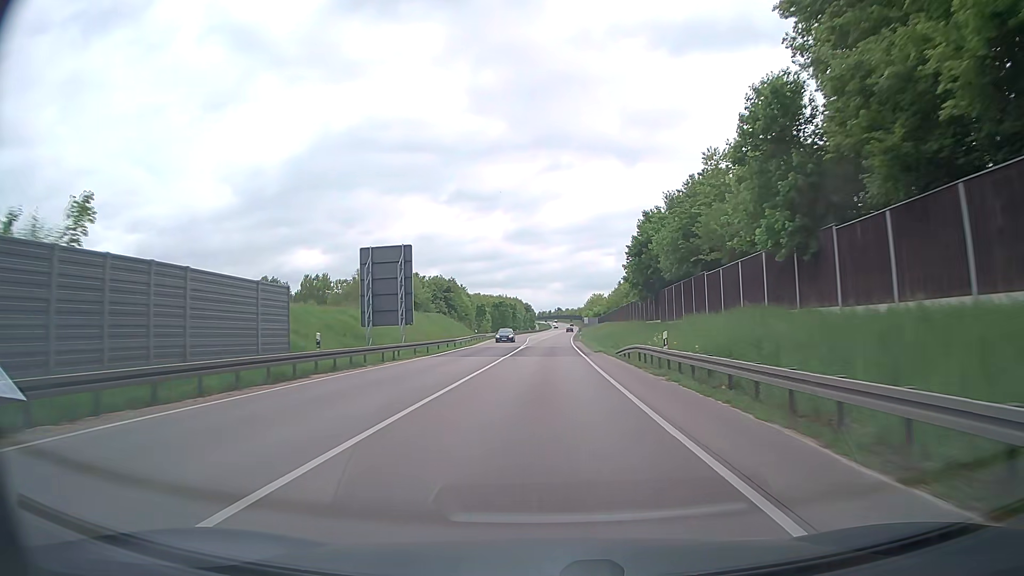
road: trunk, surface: asphalt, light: Day
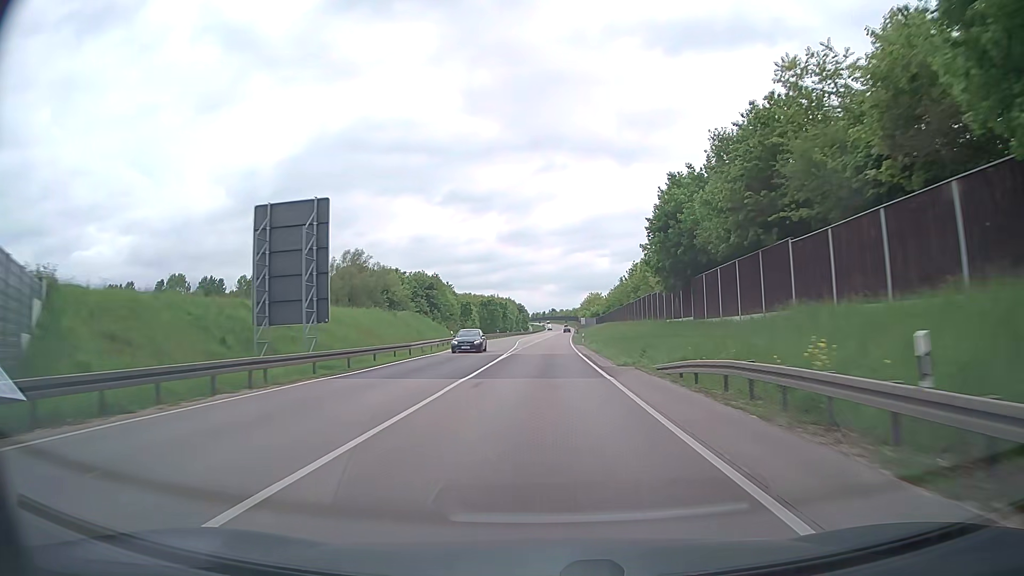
(+0.1, +15.8) m; +1°
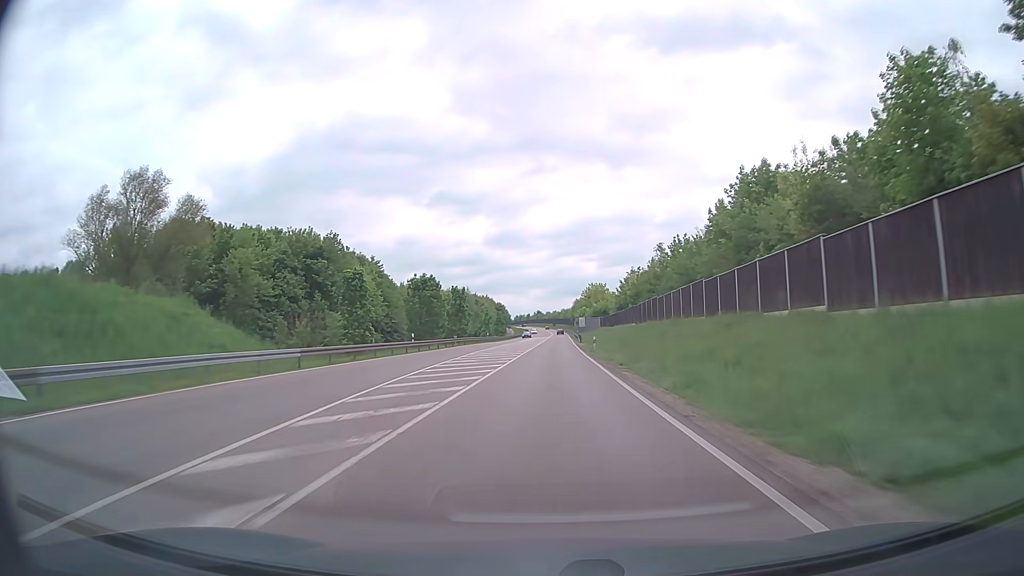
(+0.8, +63.1) m; +1°
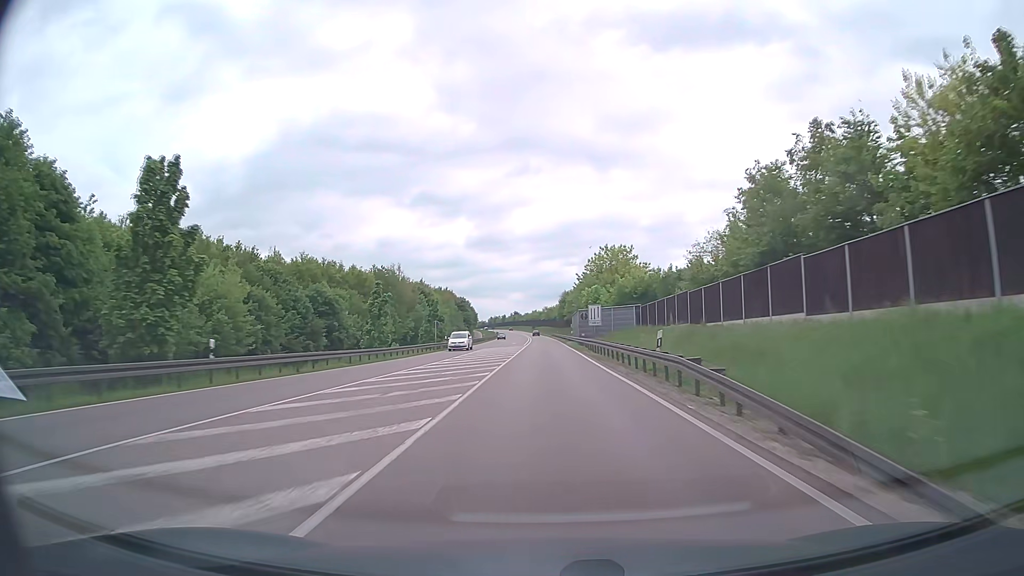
(+1.1, +78.9) m; +2°
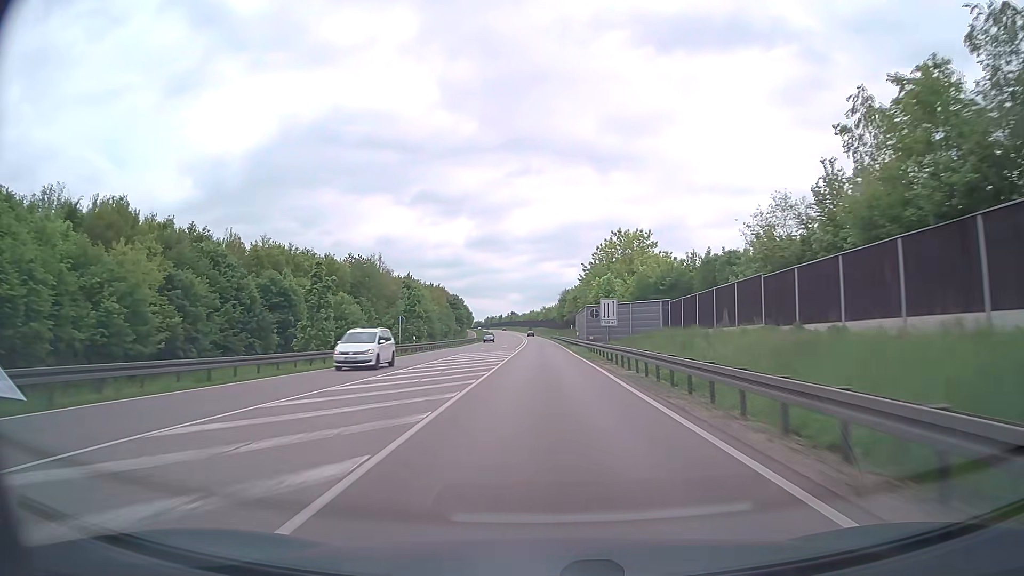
(0.0, +15.8) m; 0°
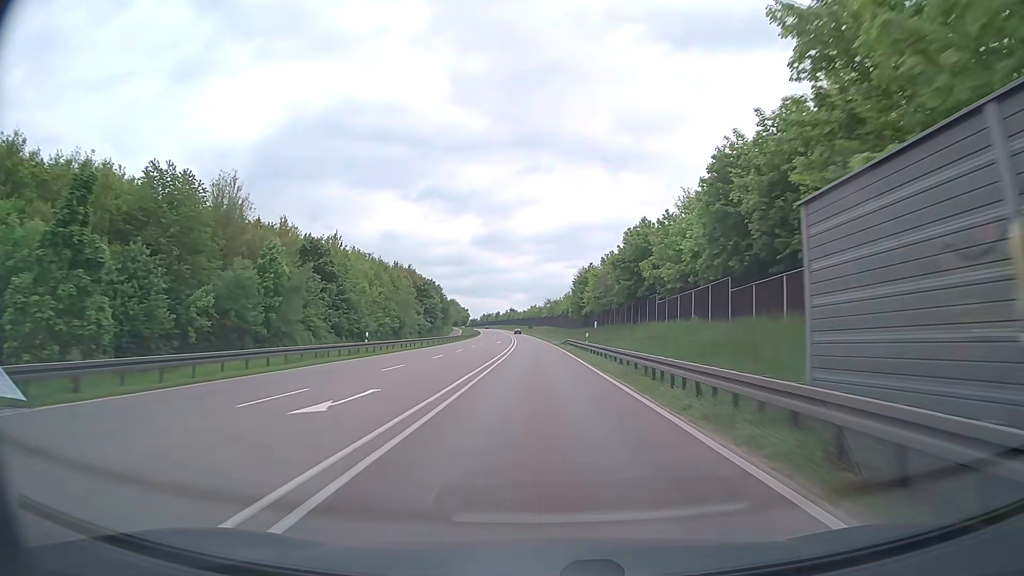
(-0.2, +63.1) m; 0°
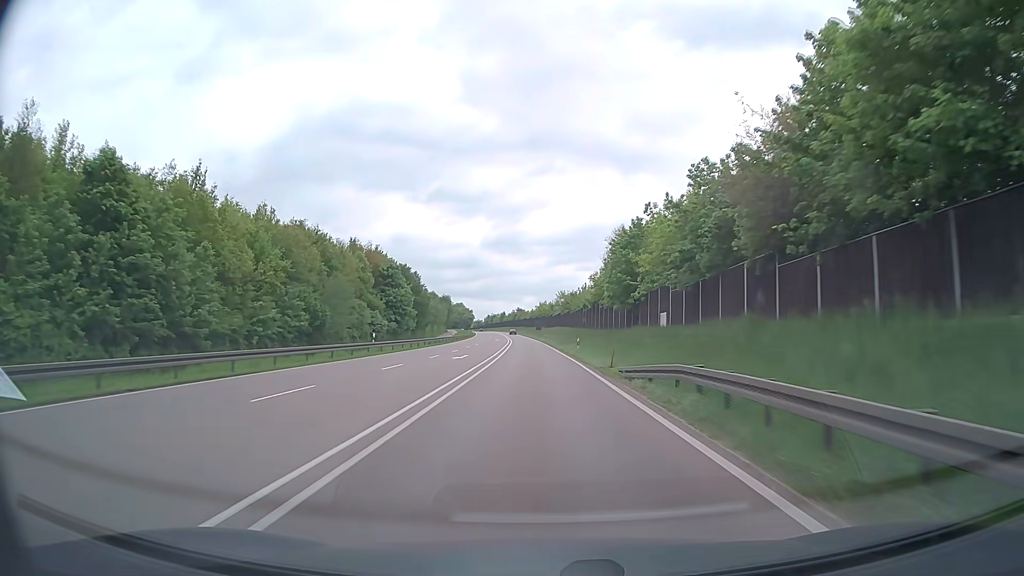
(-0.2, +47.3) m; -1°
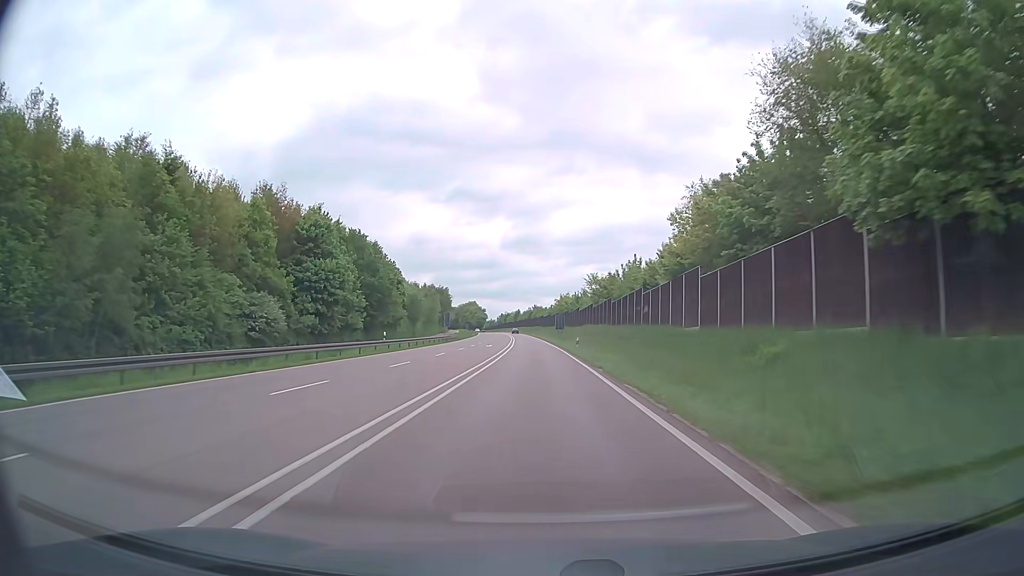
(-0.6, +47.3) m; -2°
(0, +10) (0, +20) (0, +30) (0, +40) (0, +50) (0, +60) (-1, +70) (-1, +80) (-1, +90) (-2, +100) m
